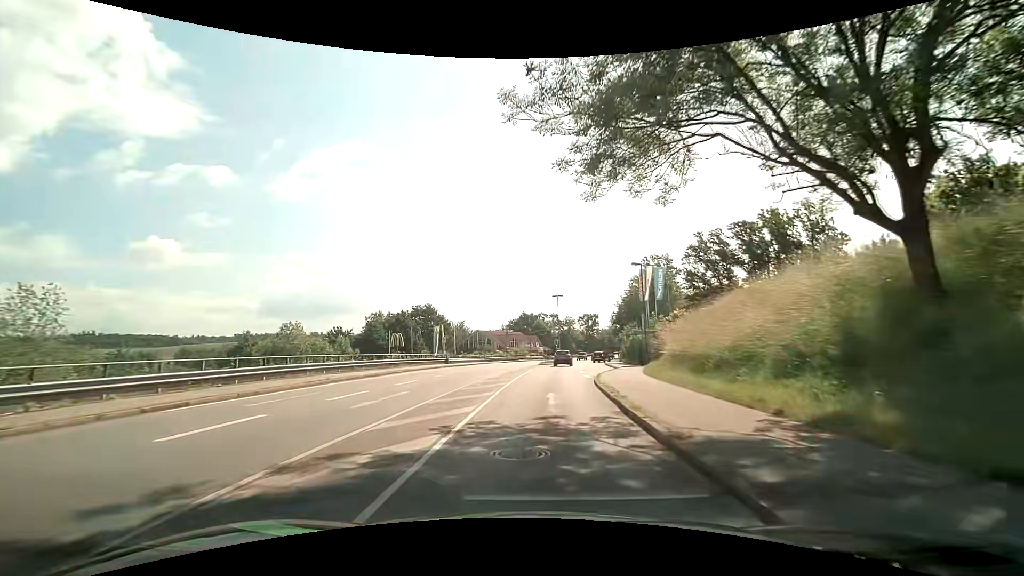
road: tertiary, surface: asphalt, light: Day
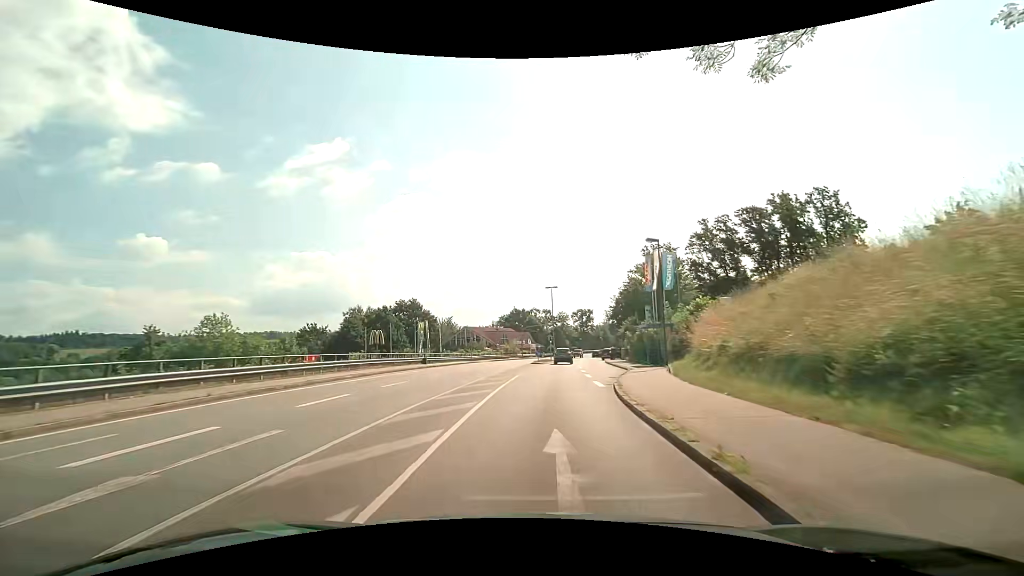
(+0.1, +7.7) m; +1°
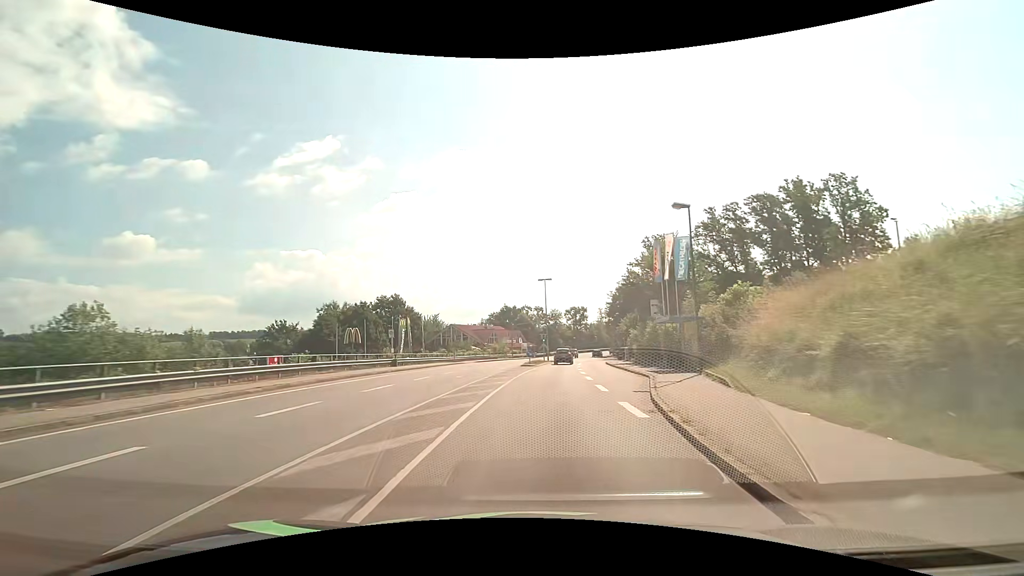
(+0.1, +7.7) m; +1°
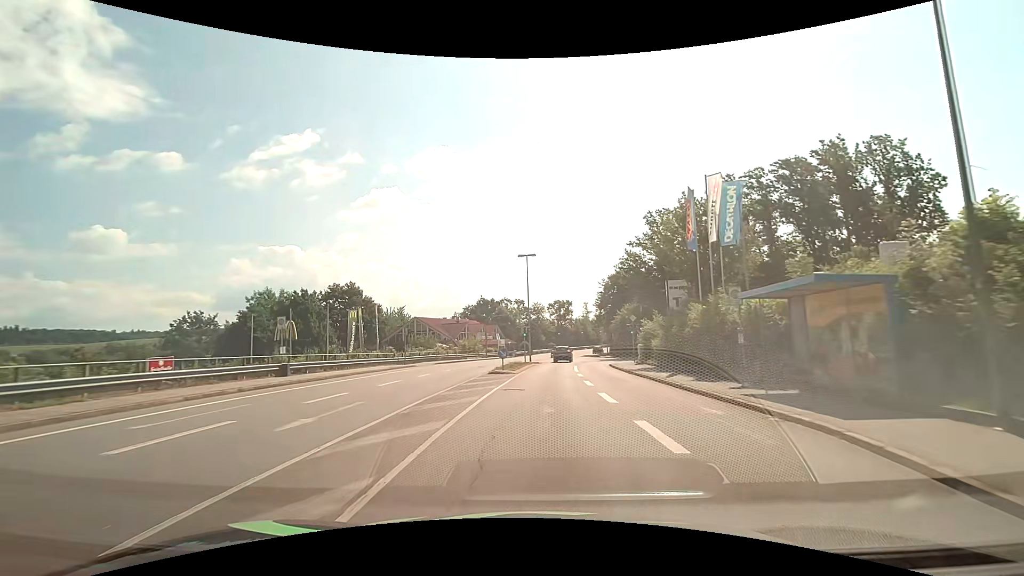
(+0.4, +15.4) m; +2°
